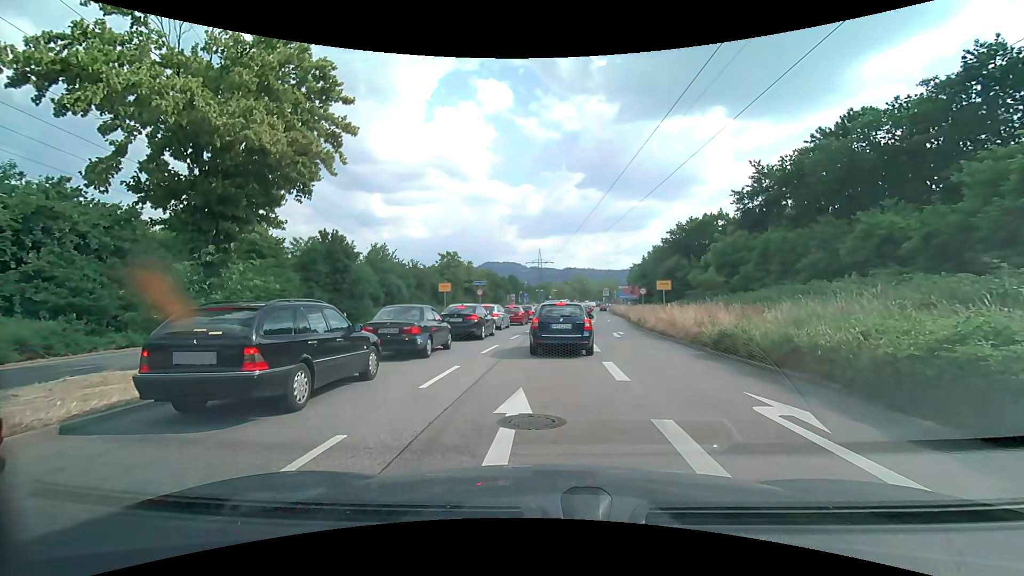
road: primary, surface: asphalt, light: Day
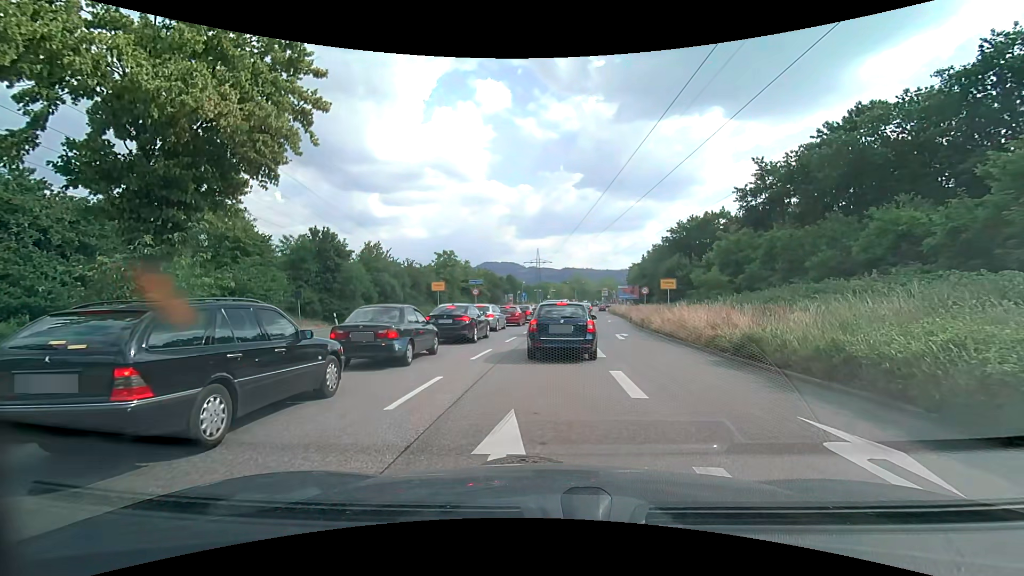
(0.0, +1.7) m; 0°
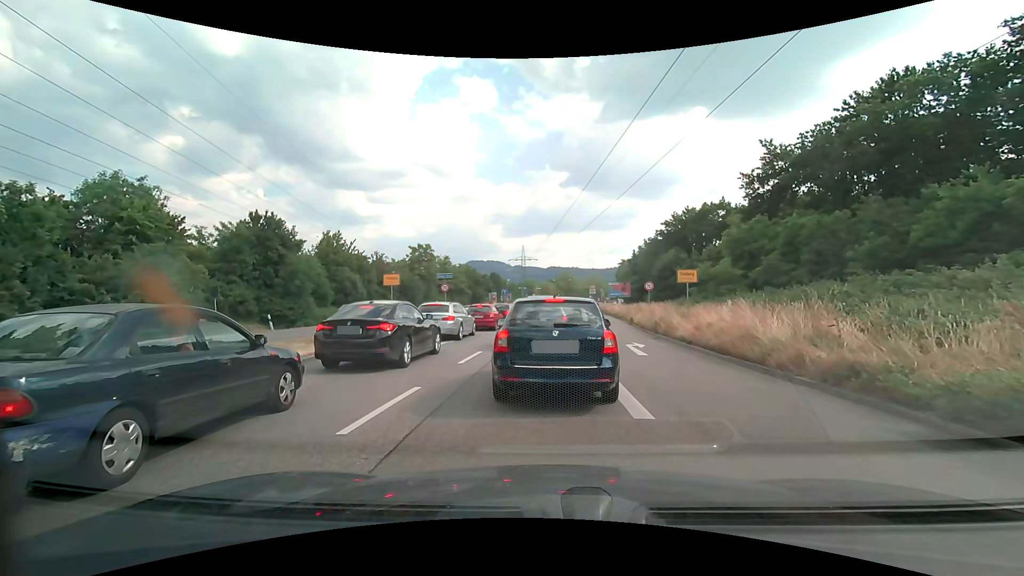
(+0.1, +7.2) m; +3°
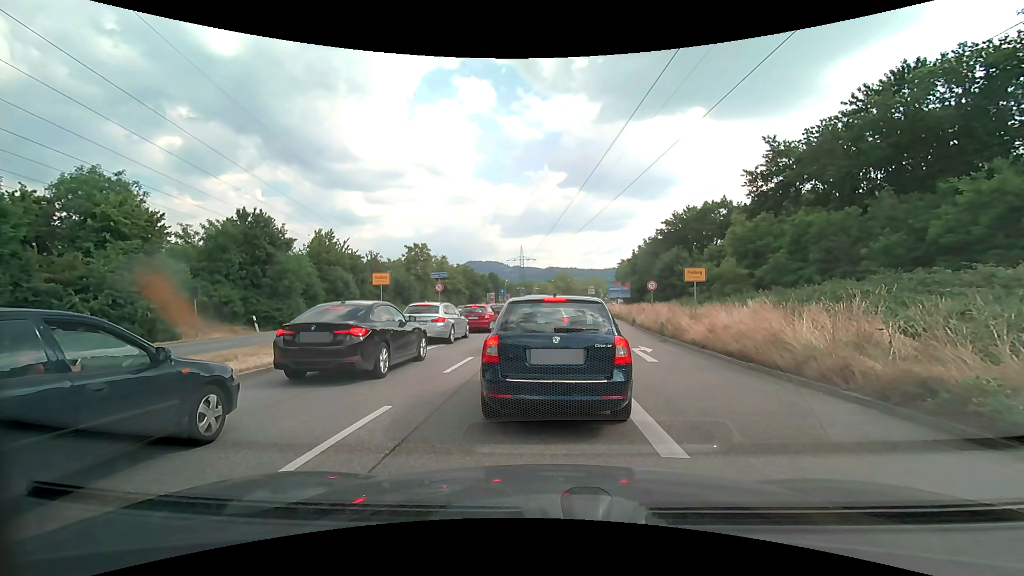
(0.0, +1.4) m; 0°
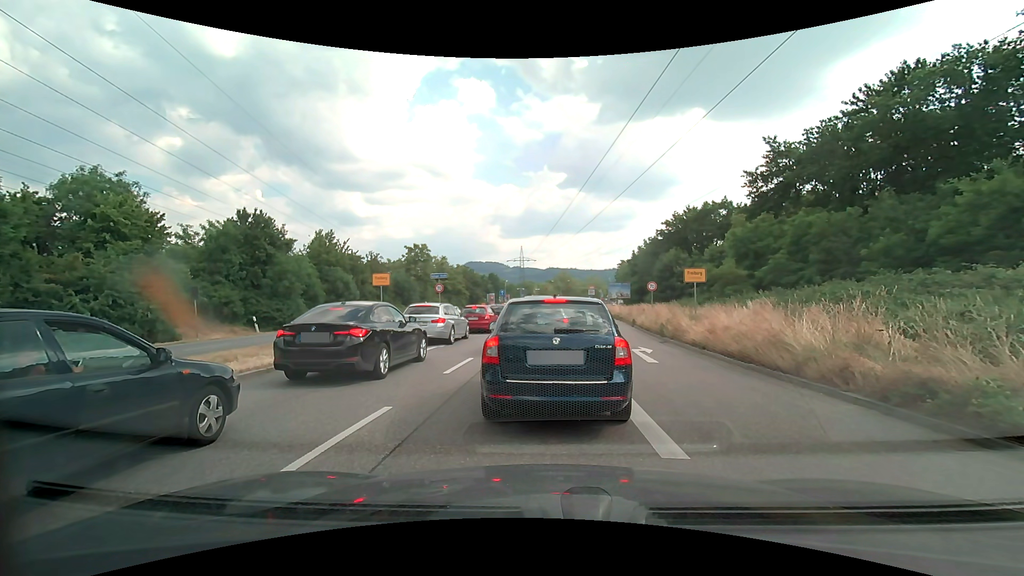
(0.0, +0.1) m; 0°
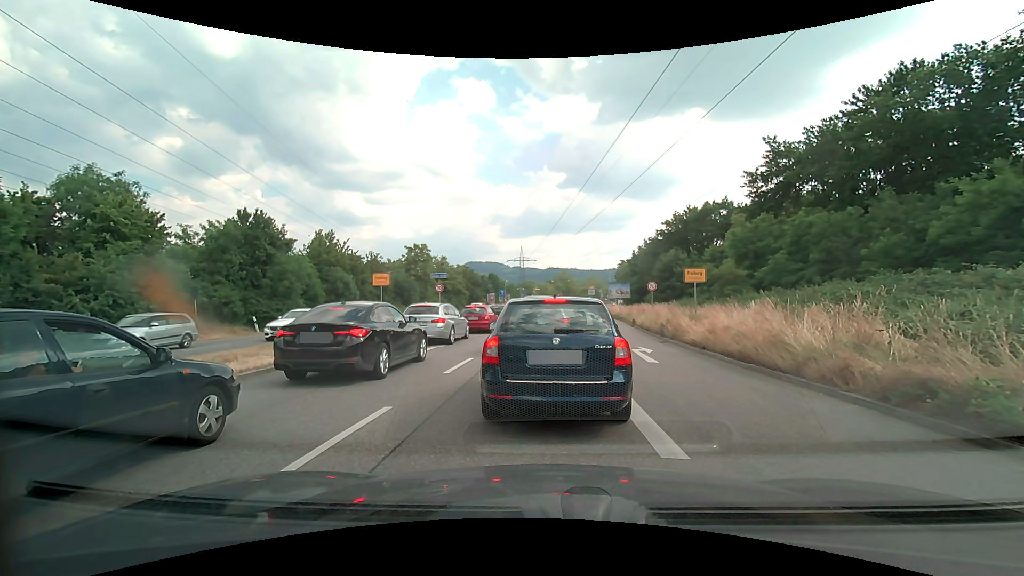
(0.0, 0.0) m; 0°
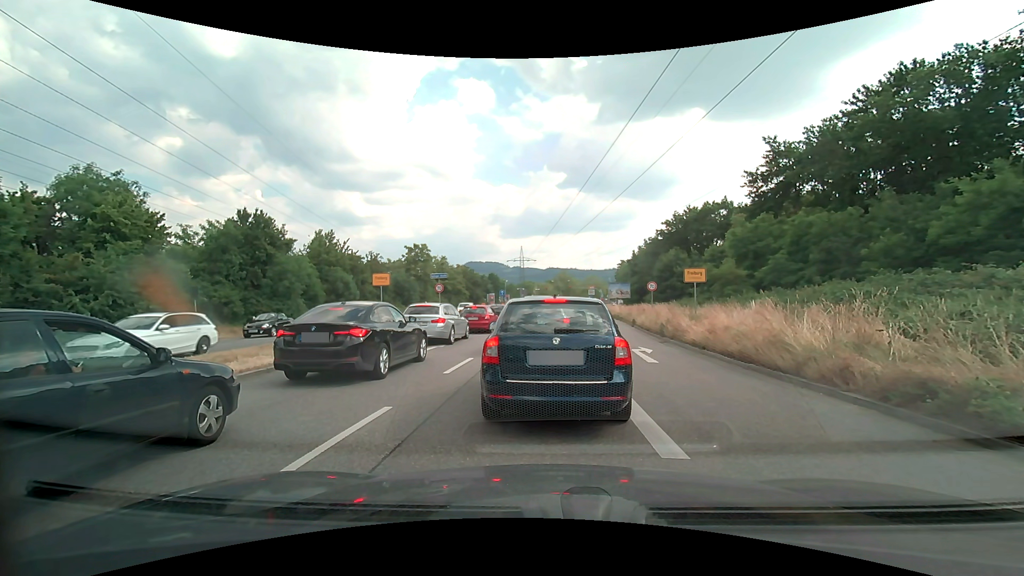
(0.0, 0.0) m; 0°
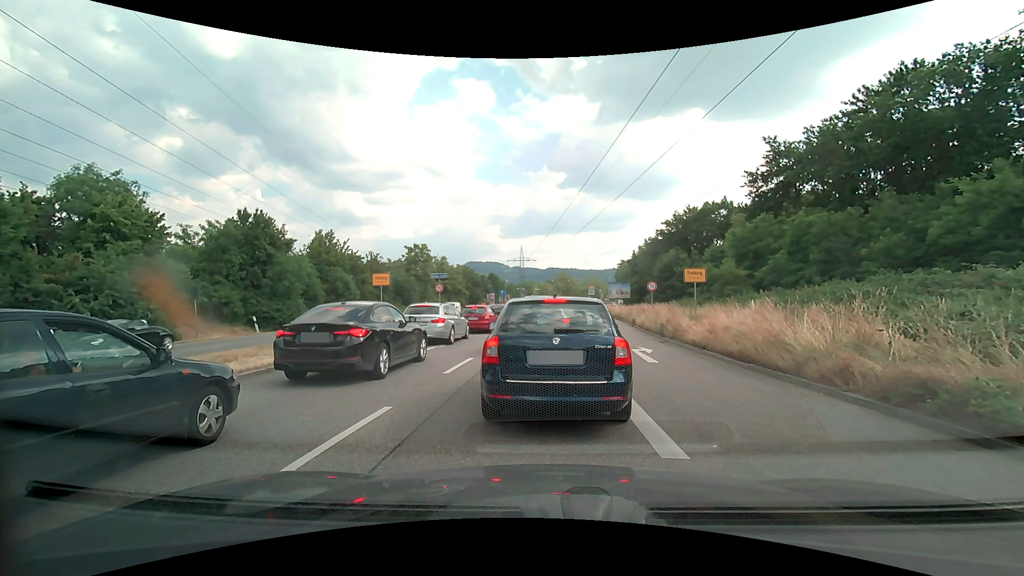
(0.0, 0.0) m; 0°
(0, +10) (0, +20) (+1, +30) (+2, +40) (+4, +50) (+5, +60) (+6, +70) (+6, +80) (+6, +90) (+7, +100) m
